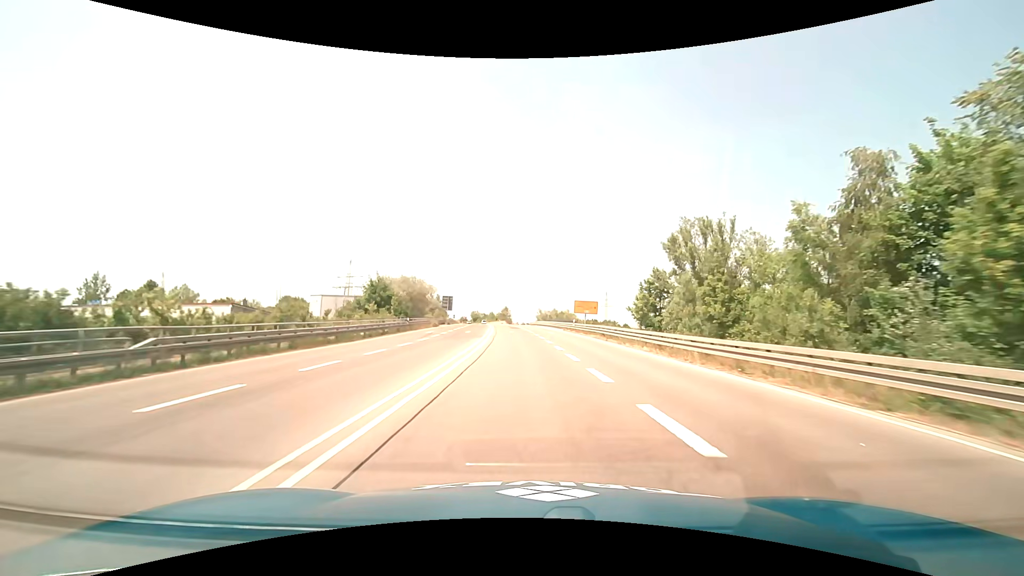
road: trunk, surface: asphalt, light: Day
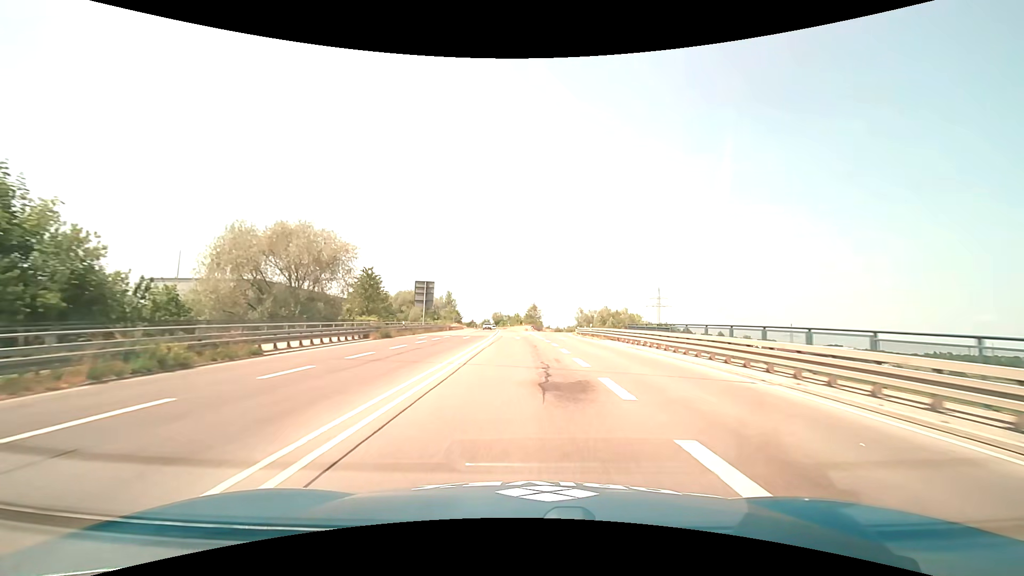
(-1.8, +56.3) m; -4°
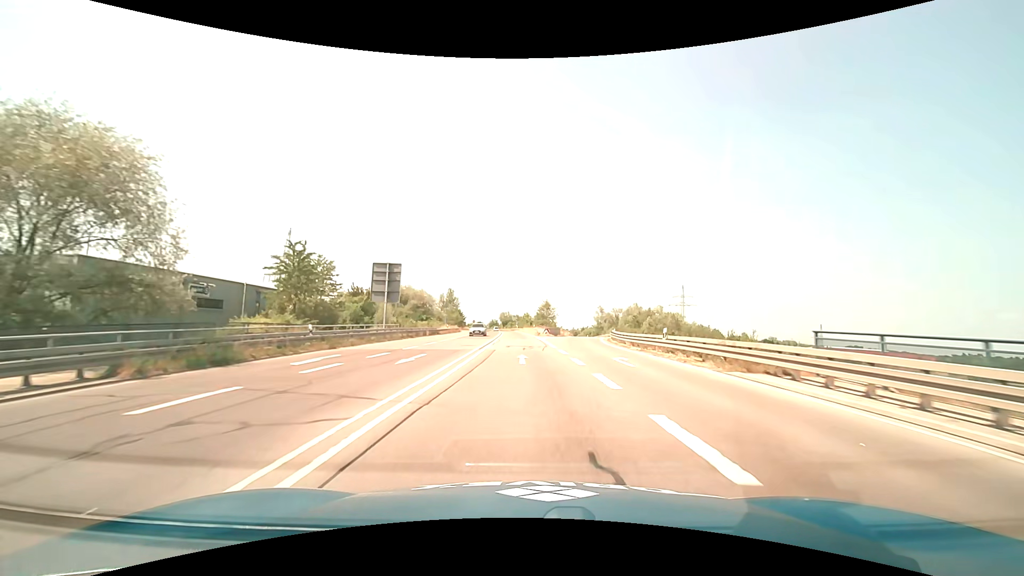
(-0.2, +22.2) m; -1°
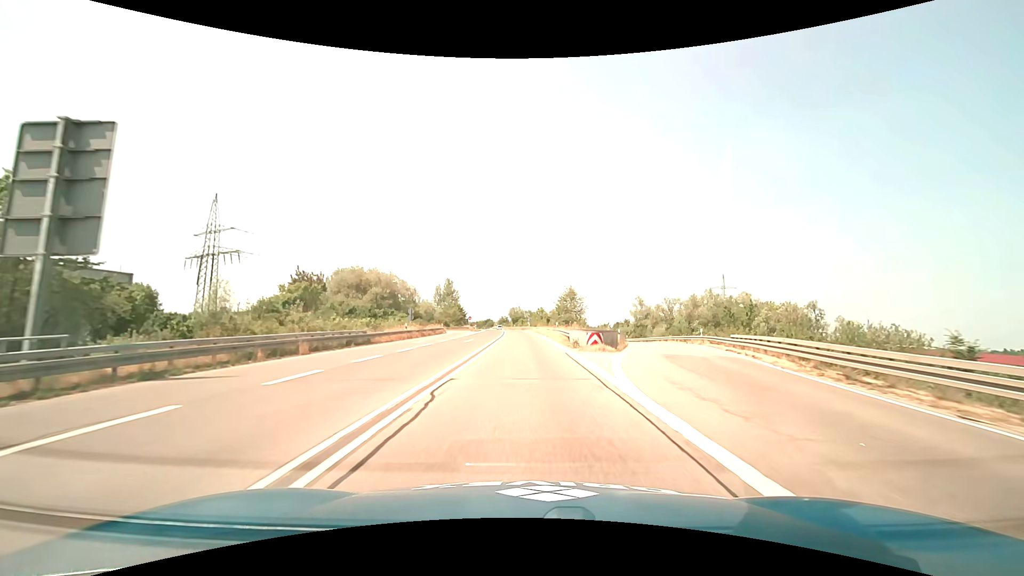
(-0.5, +32.6) m; -2°
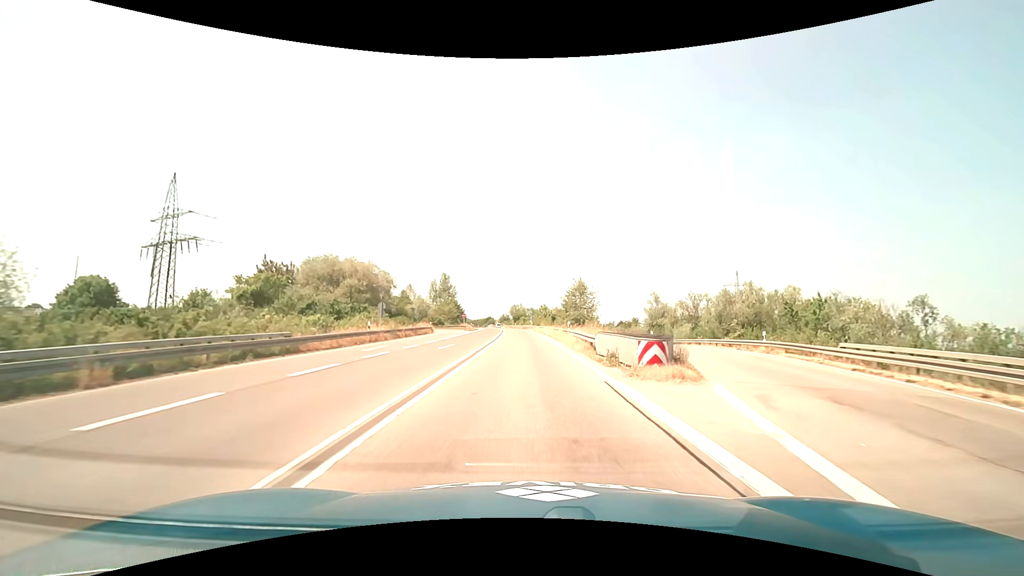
(0.0, +10.7) m; 0°
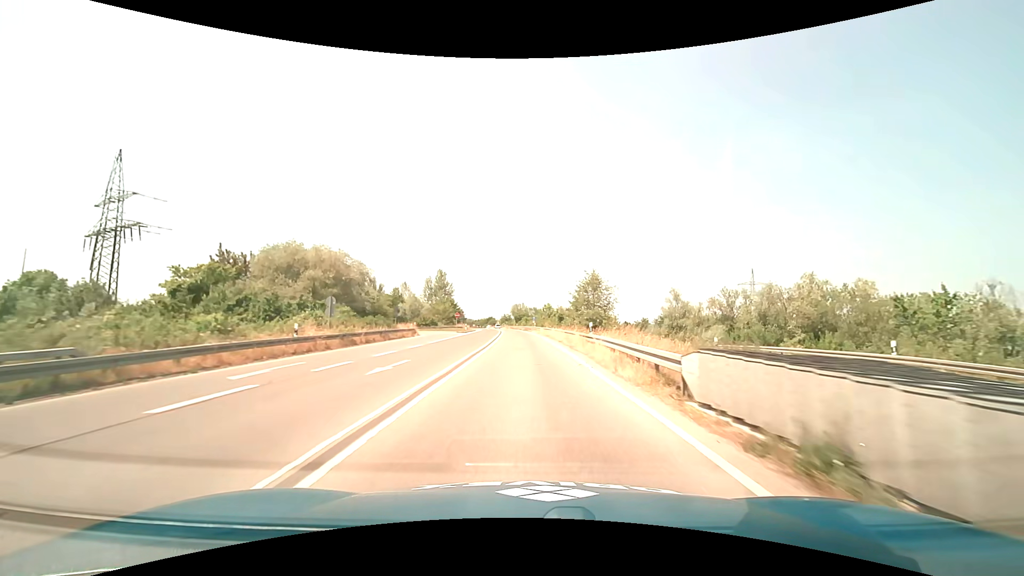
(0.0, +10.7) m; 0°
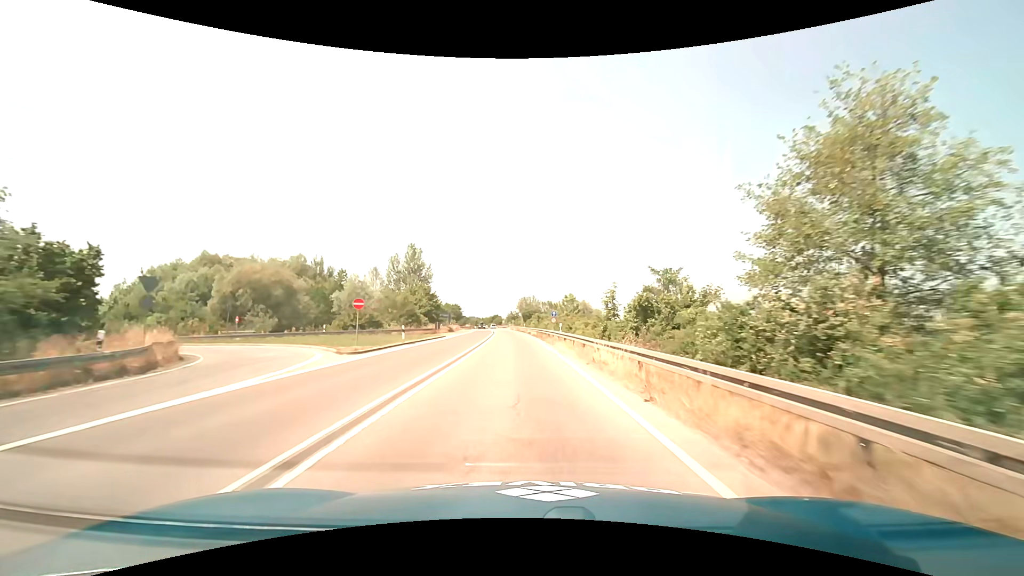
(-0.4, +42.6) m; -1°
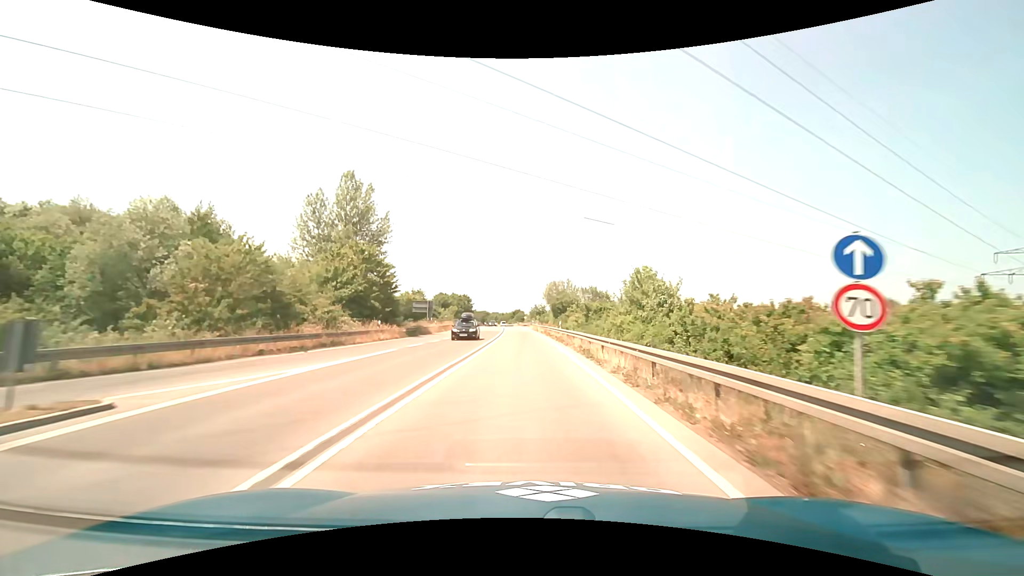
(-1.2, +42.7) m; -3°
(0, +10) (0, +20) (0, +30) (0, +40) (-1, +50) (-1, +60) (-1, +70) (-2, +80) (-2, +90) (-3, +100) m
